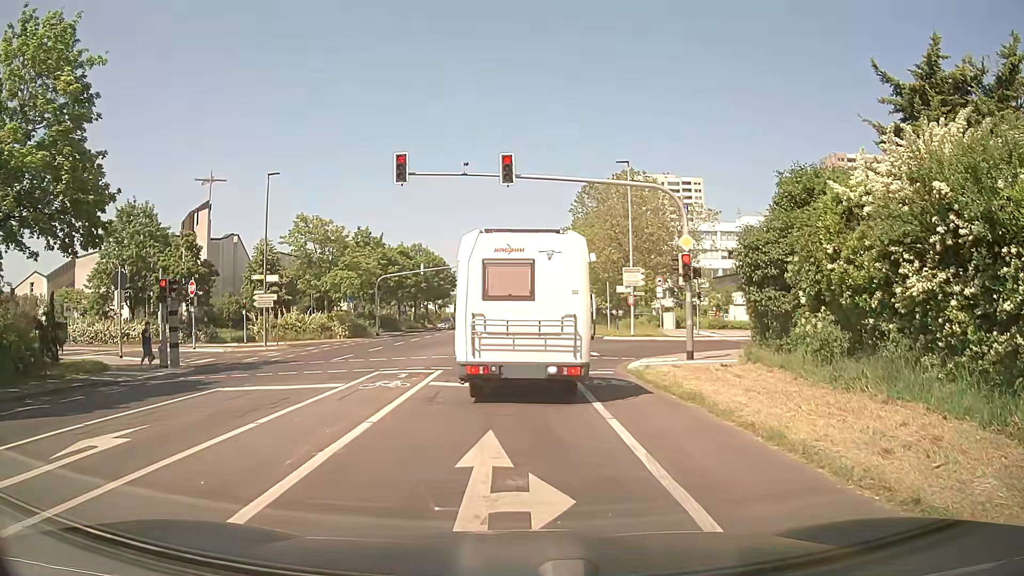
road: secondary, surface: asphalt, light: Day
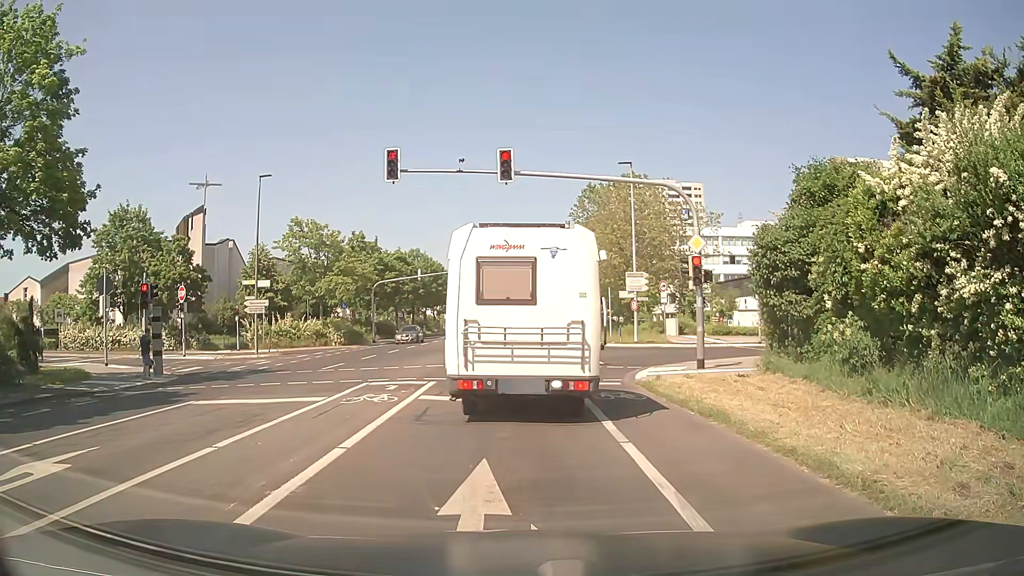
(0.0, +1.1) m; +1°
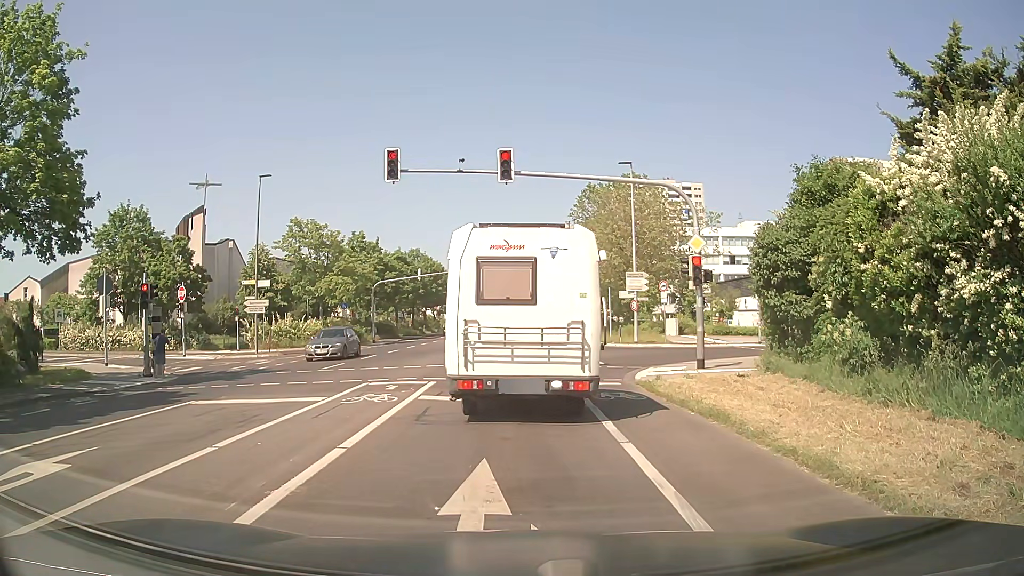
(0.0, 0.0) m; 0°
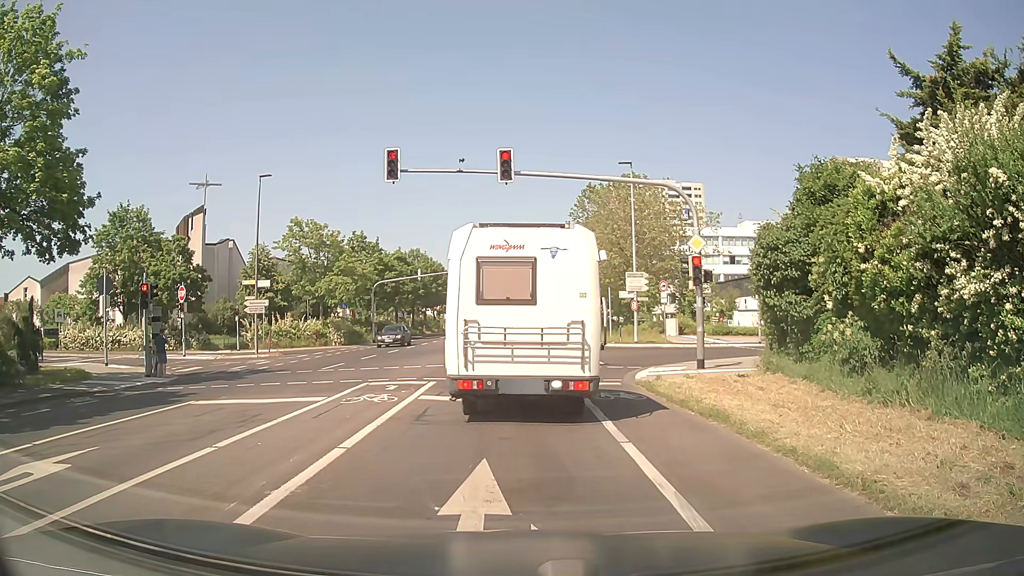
(0.0, 0.0) m; 0°
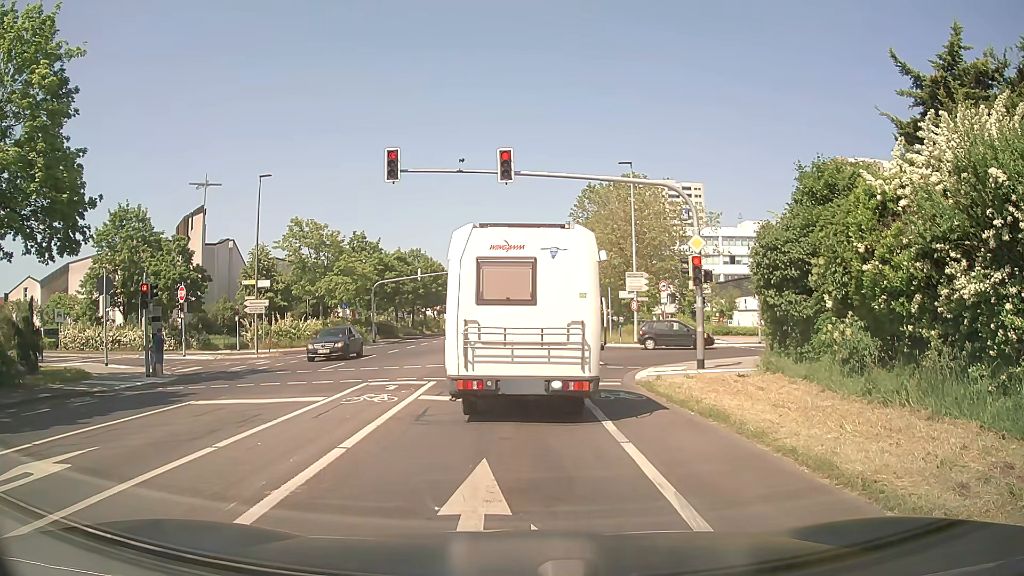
(0.0, 0.0) m; 0°
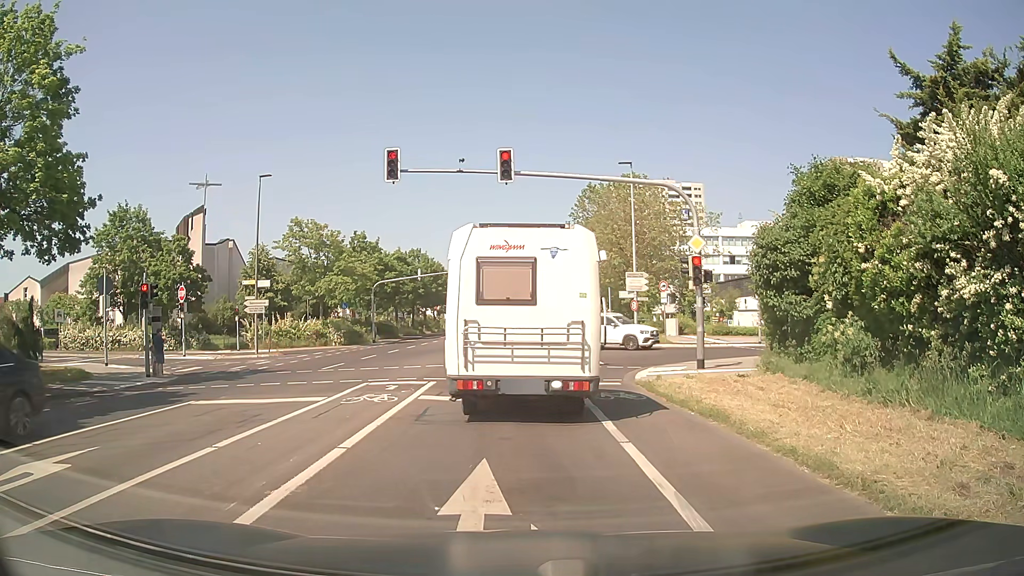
(0.0, 0.0) m; 0°
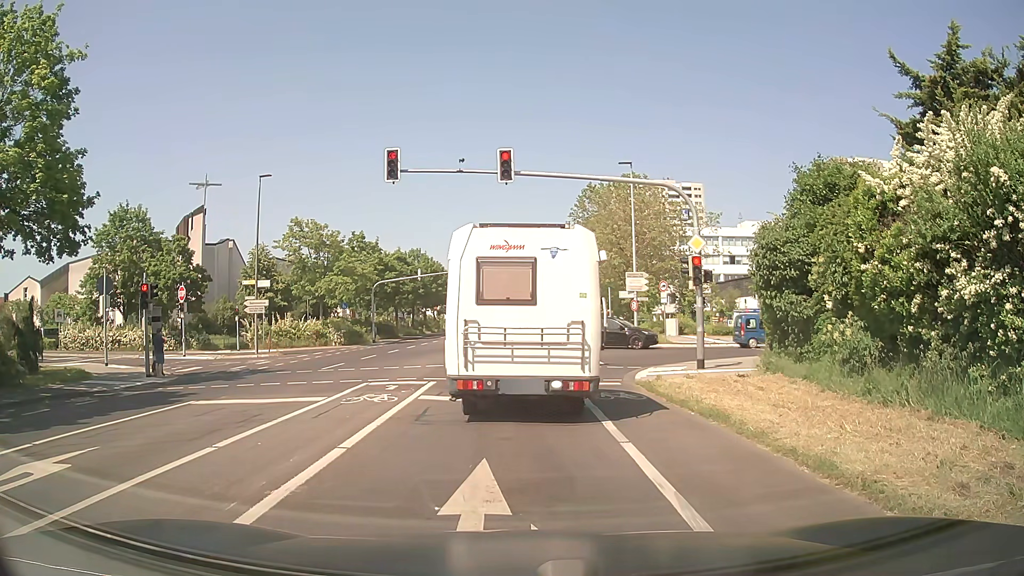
(0.0, 0.0) m; 0°
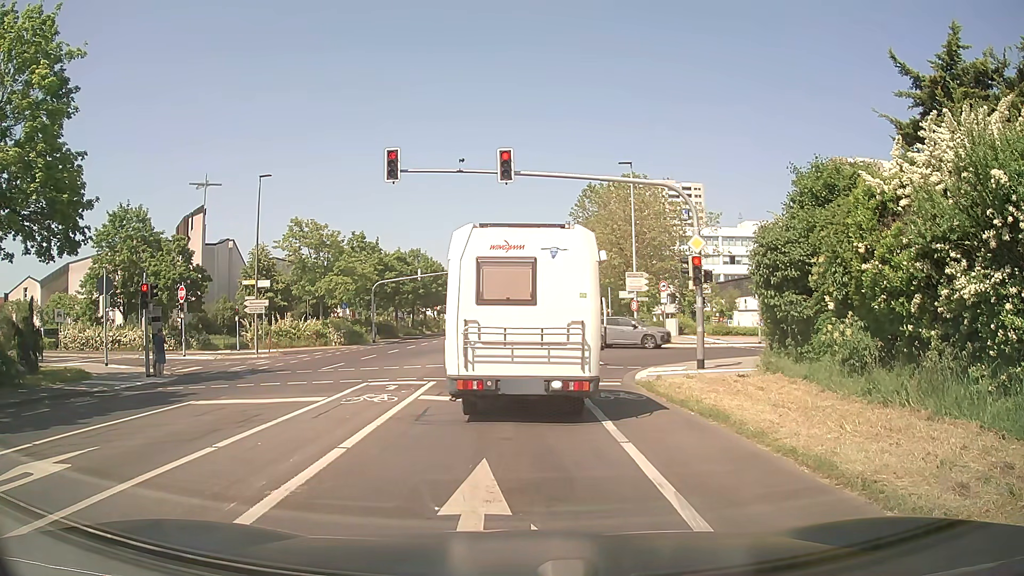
(0.0, 0.0) m; 0°
(0, +10) (0, +20) (0, +30) (0, +40) (0, +50) (-1, +60) (-1, +70) (-1, +80) (-1, +90) (-1, +100) m
